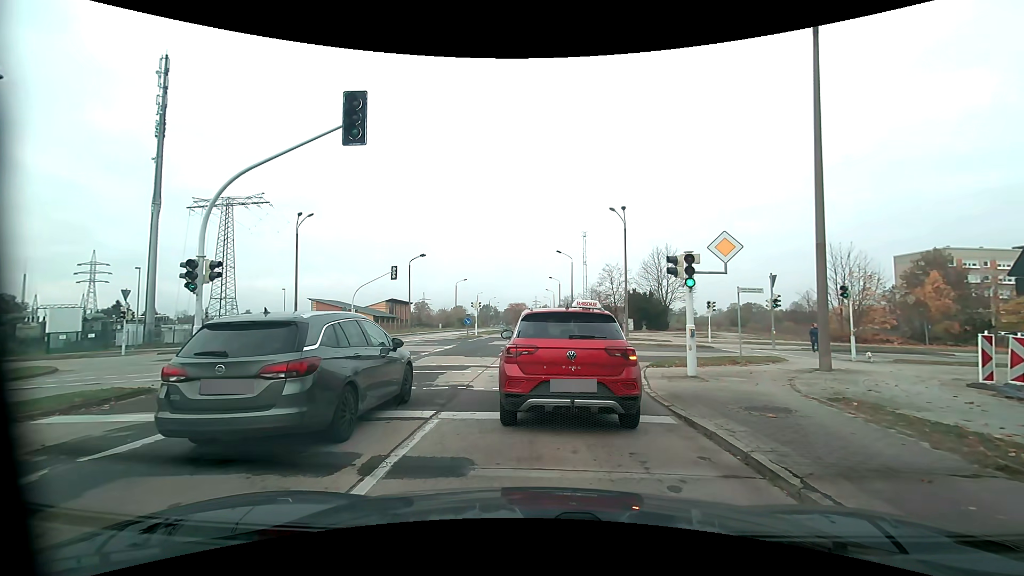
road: tertiary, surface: asphalt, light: Day
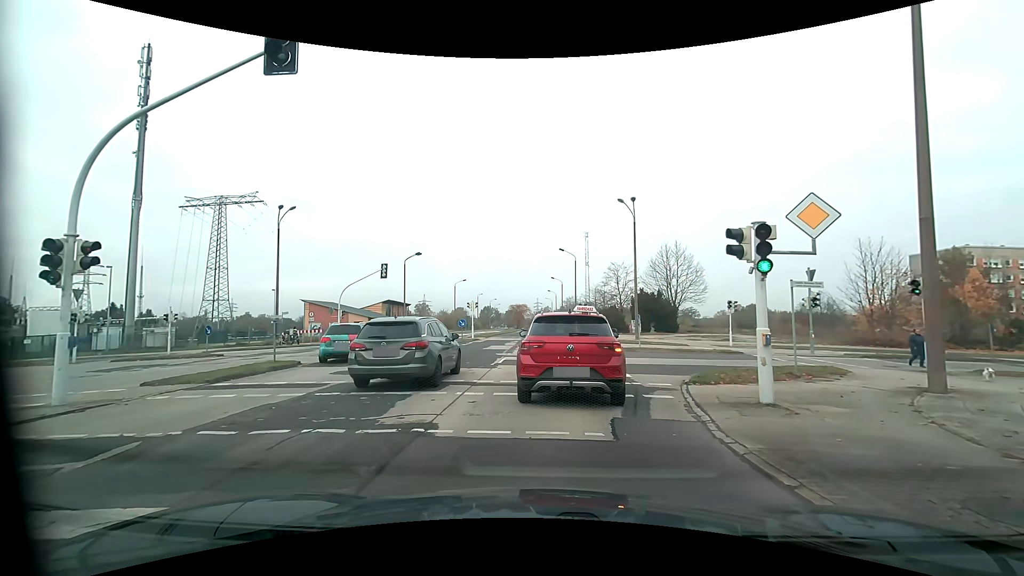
(-0.1, +4.0) m; -2°
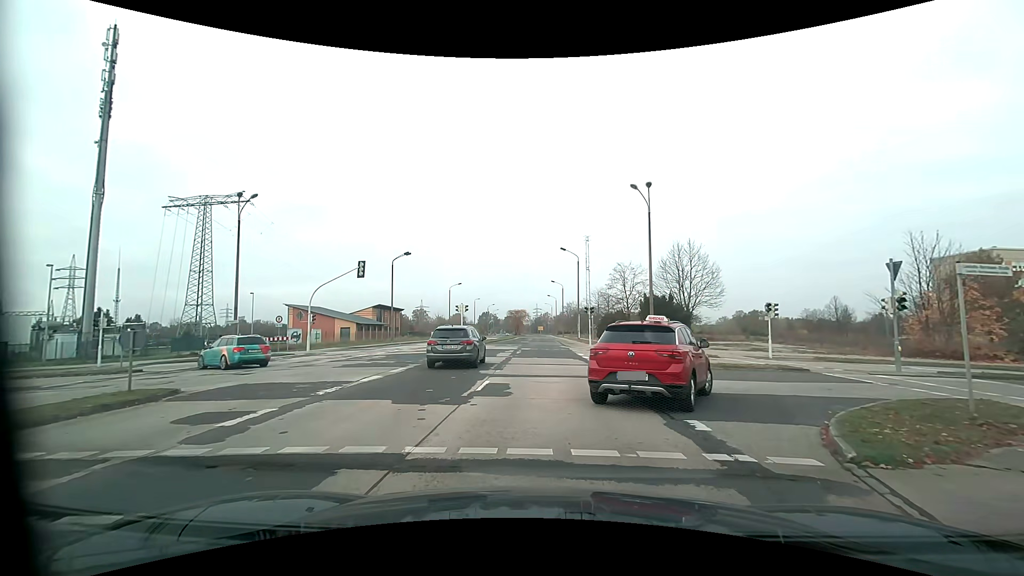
(-0.1, +6.3) m; 0°
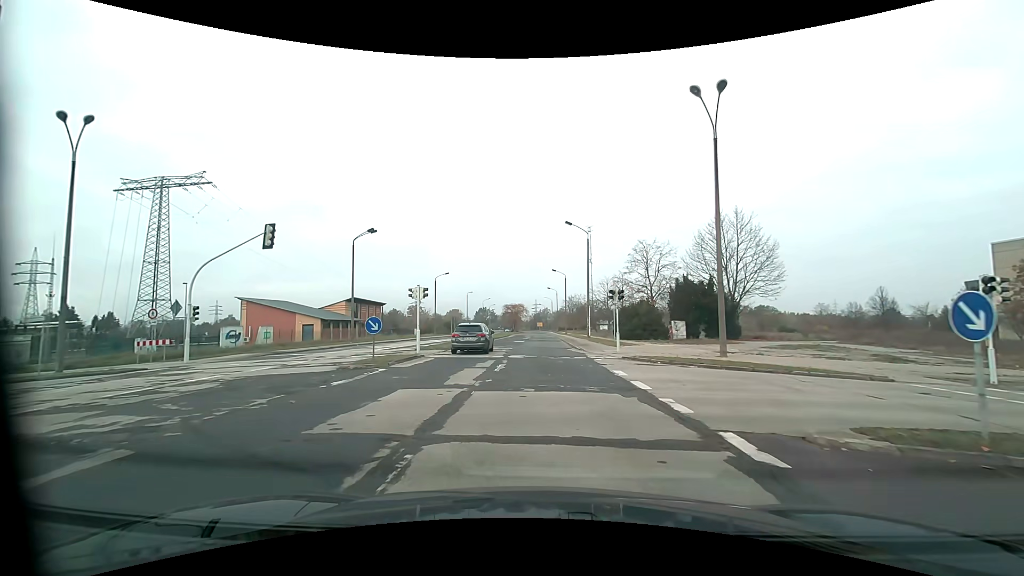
(-0.1, +14.7) m; -1°
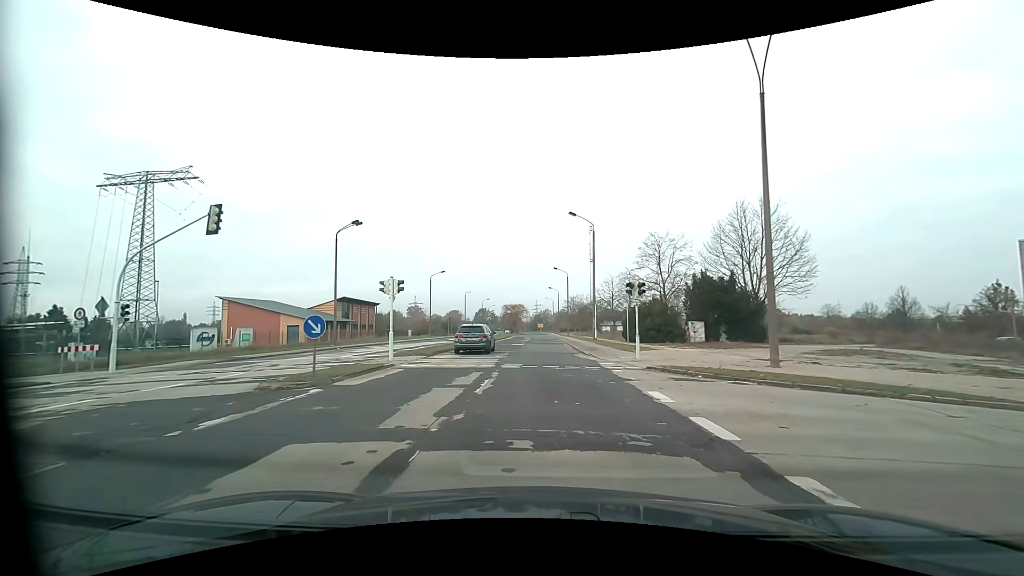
(0.0, +4.9) m; 0°
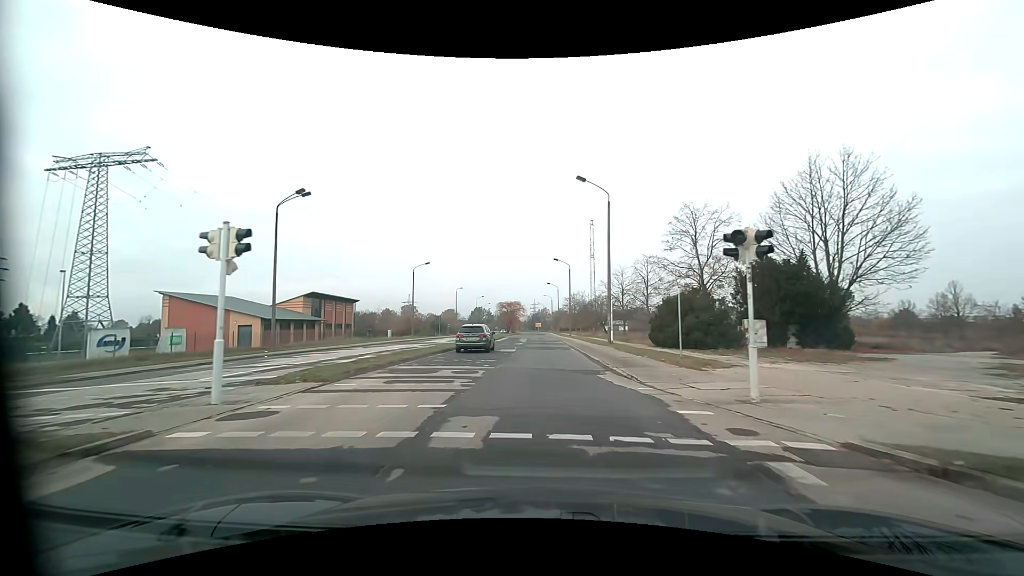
(0.0, +11.3) m; 0°
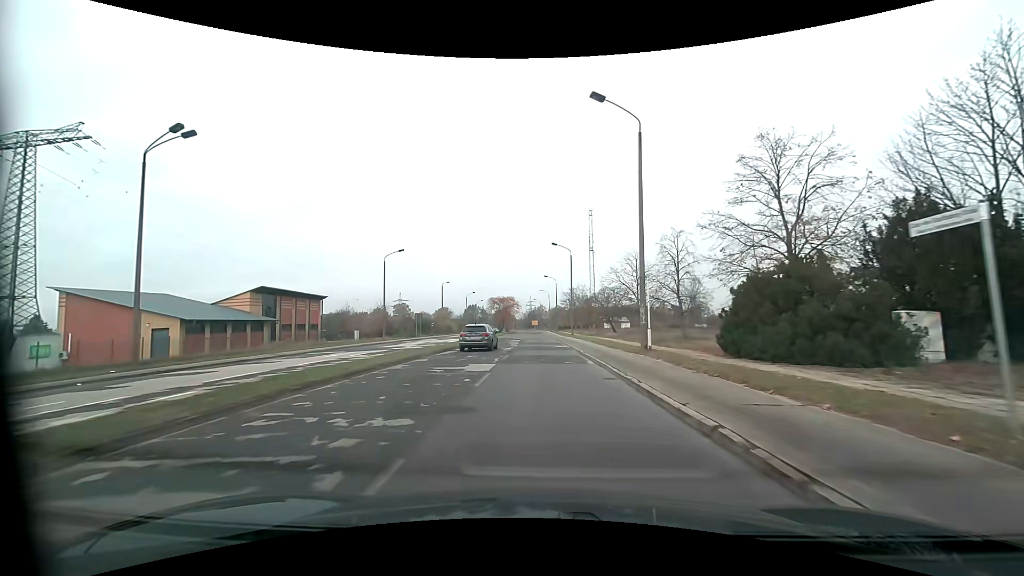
(+0.1, +12.7) m; +1°
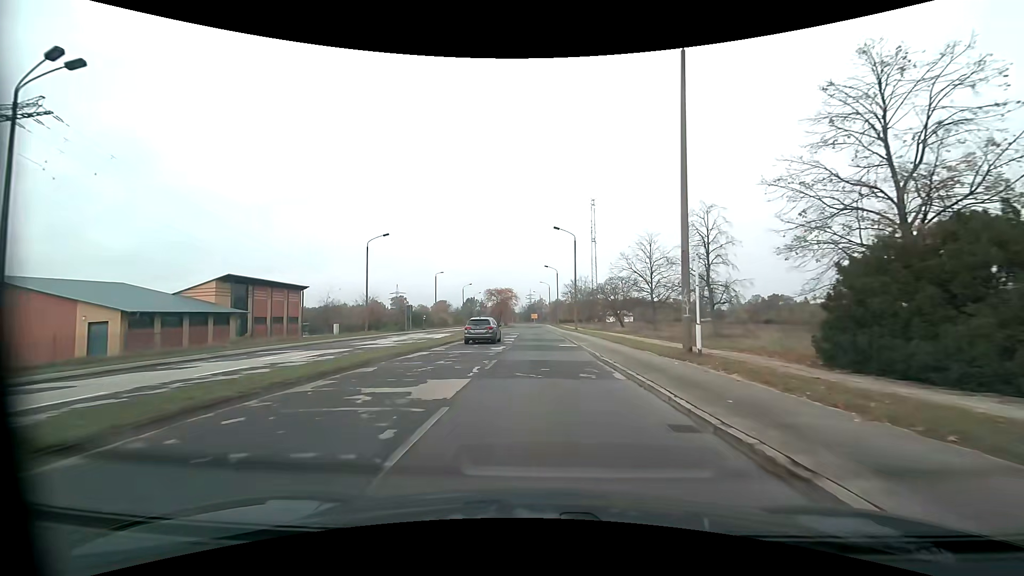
(0.0, +6.6) m; +1°
(0, +10) (0, +20) (0, +30) (-1, +40) (-1, +50) (-1, +60) (-2, +70) (-2, +80) (-2, +90) (-2, +100) m
